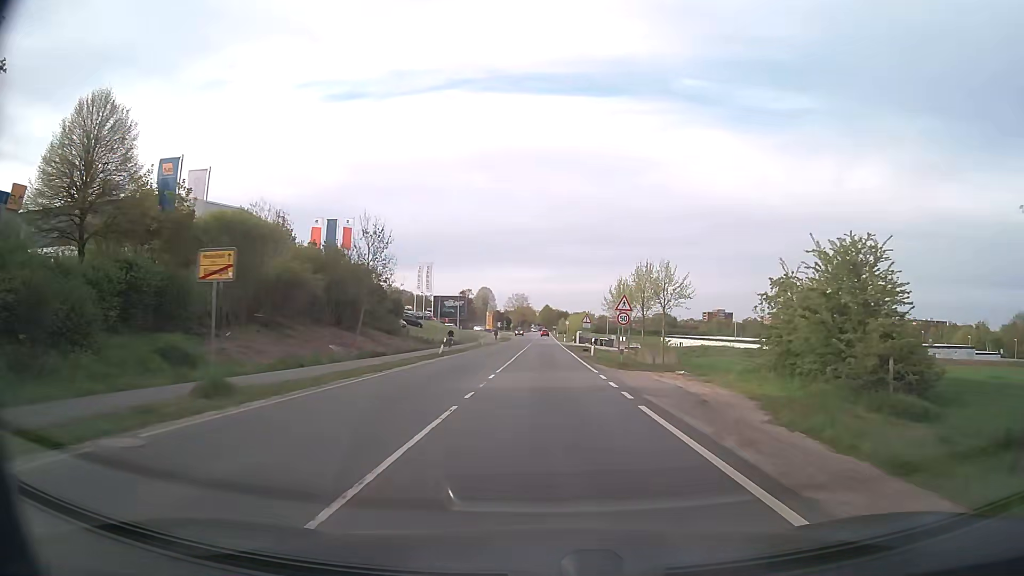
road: secondary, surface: asphalt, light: Day
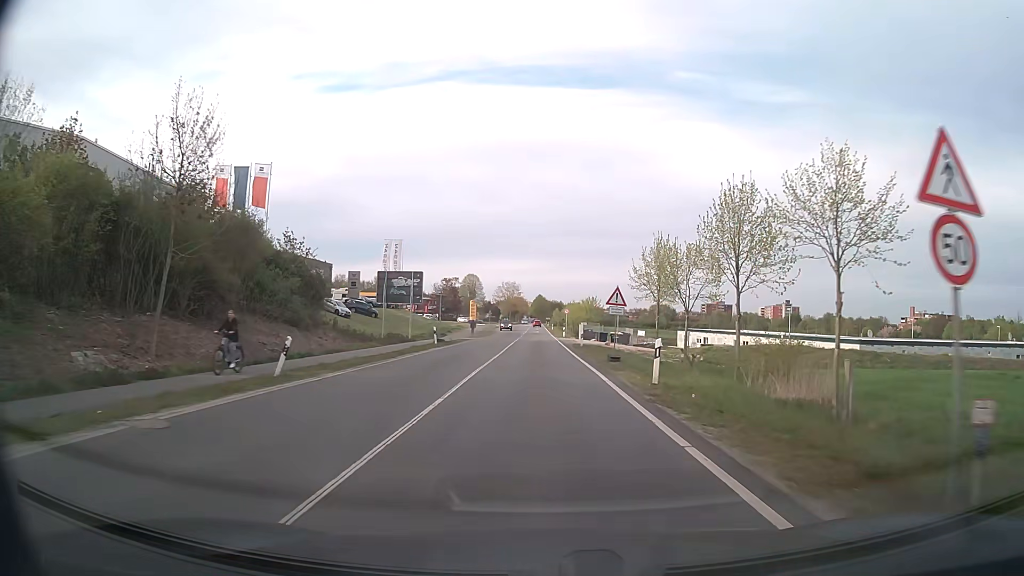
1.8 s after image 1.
(+0.3, +25.0) m; +1°
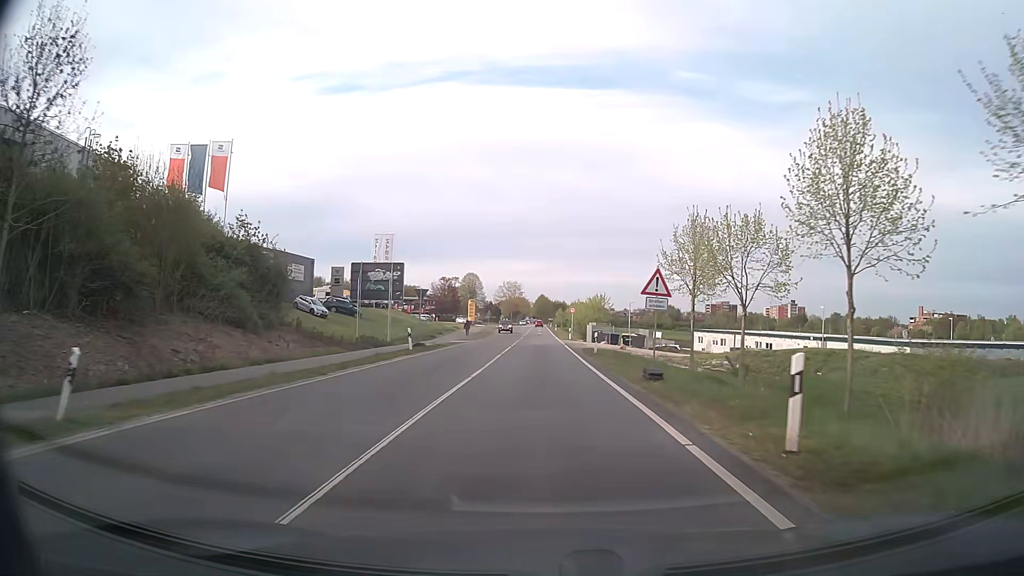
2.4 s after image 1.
(0.0, +8.7) m; 0°
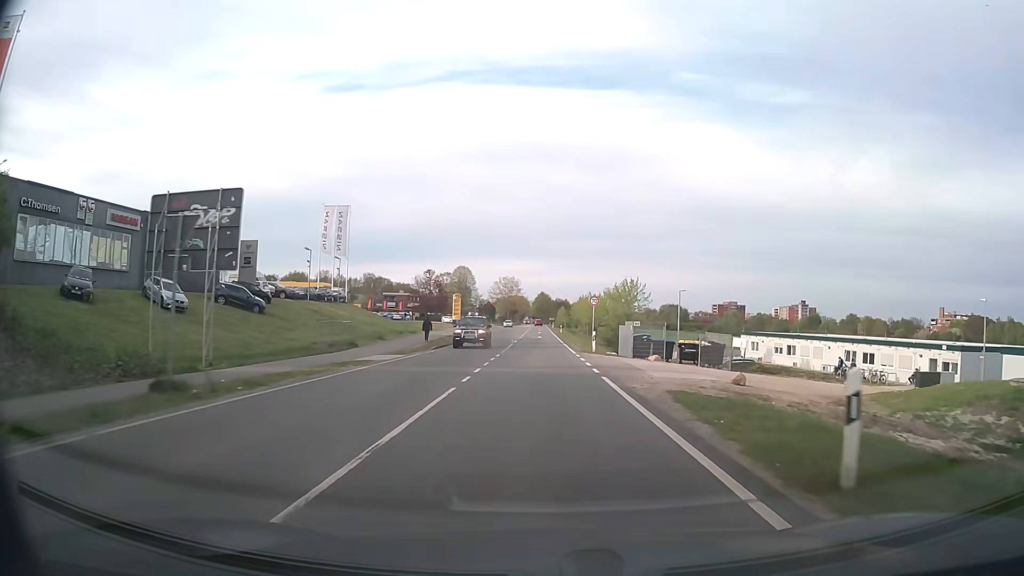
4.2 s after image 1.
(0.0, +26.7) m; 0°
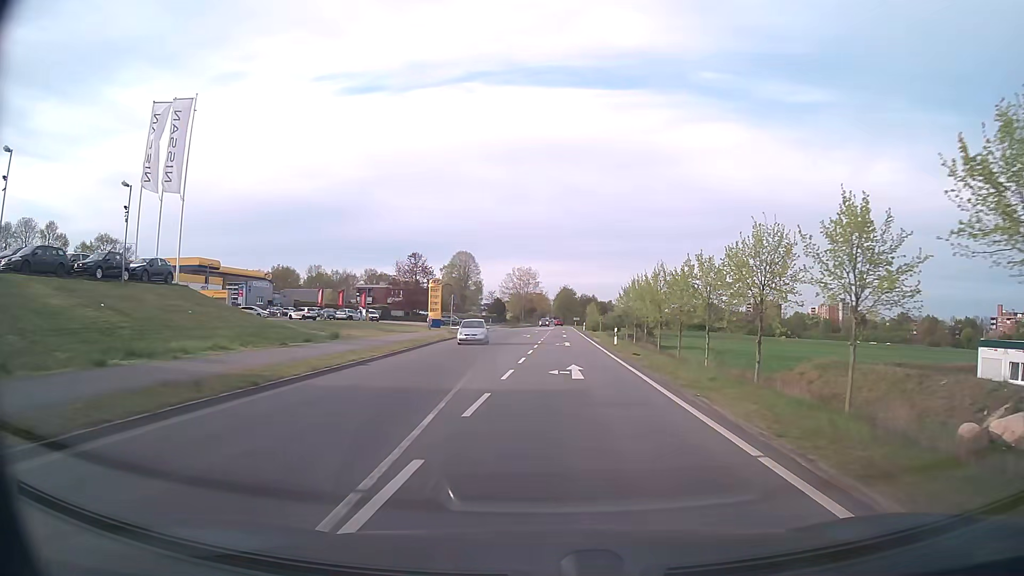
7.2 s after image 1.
(-0.5, +44.1) m; -2°
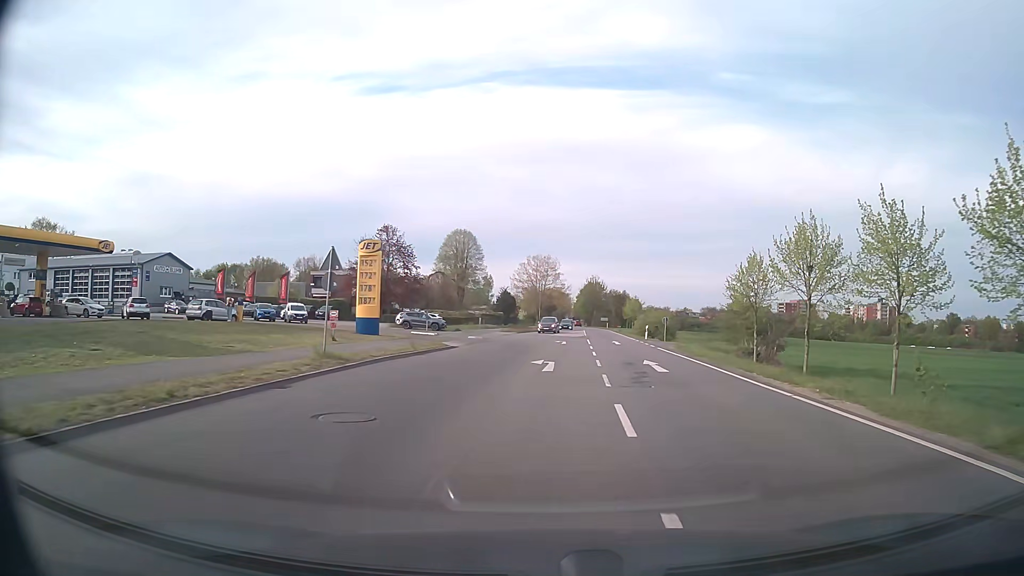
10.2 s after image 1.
(-0.8, +37.7) m; -2°
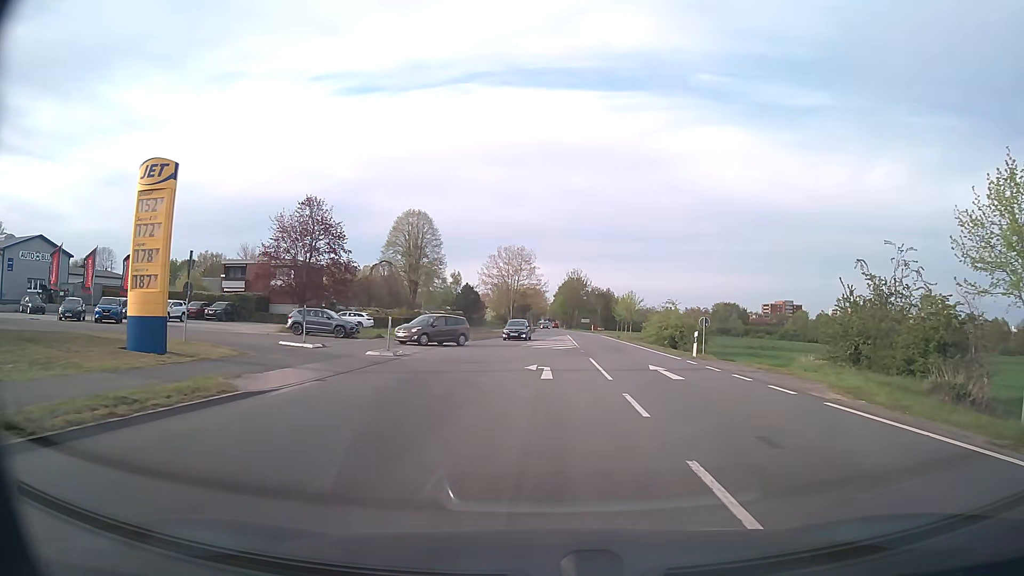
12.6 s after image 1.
(+0.5, +22.2) m; +2°
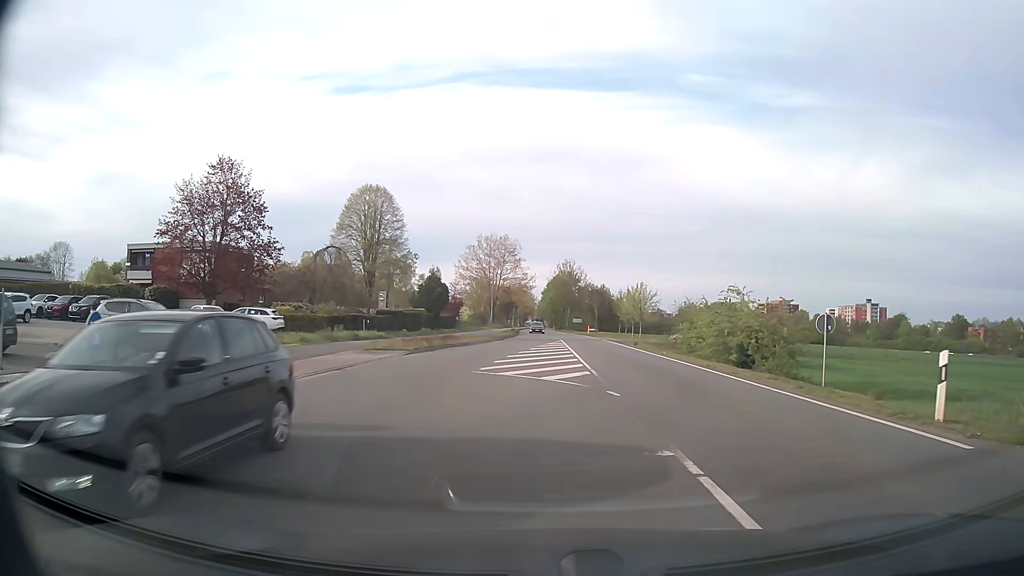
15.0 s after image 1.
(+0.3, +17.9) m; +1°
